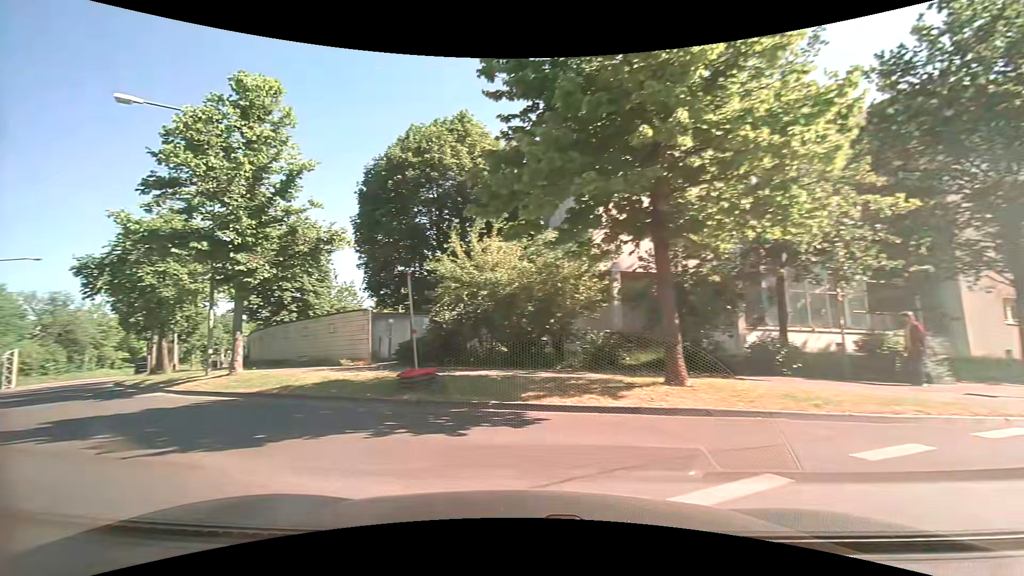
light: Day
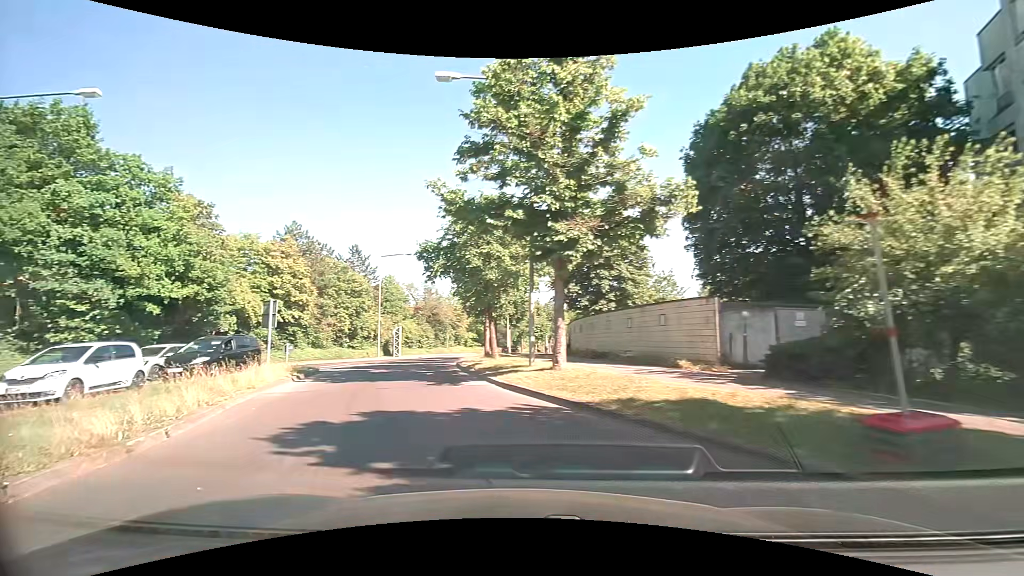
(-1.5, +4.8) m; -35°
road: tertiary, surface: asphalt
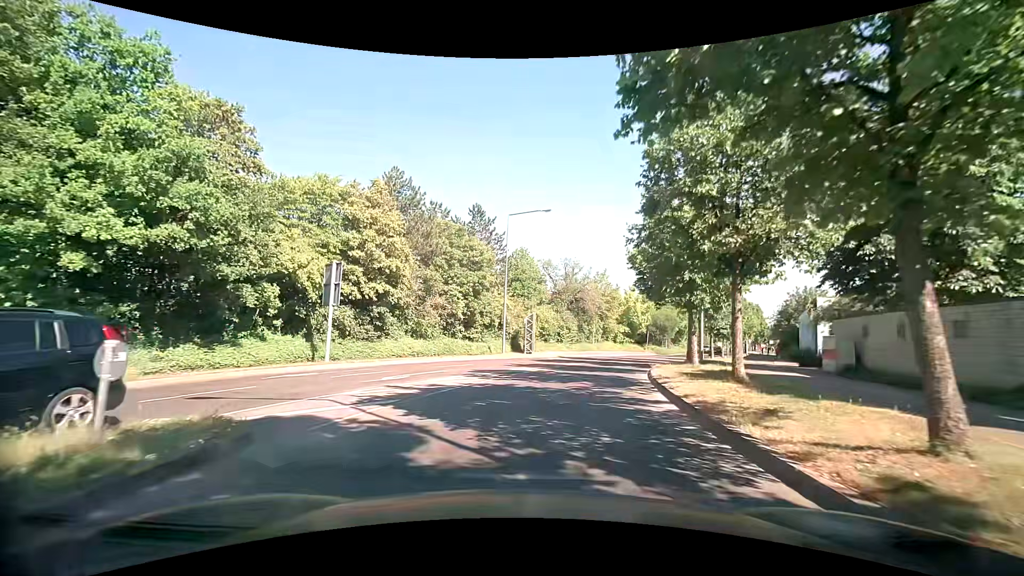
(-3.0, +16.0) m; -14°
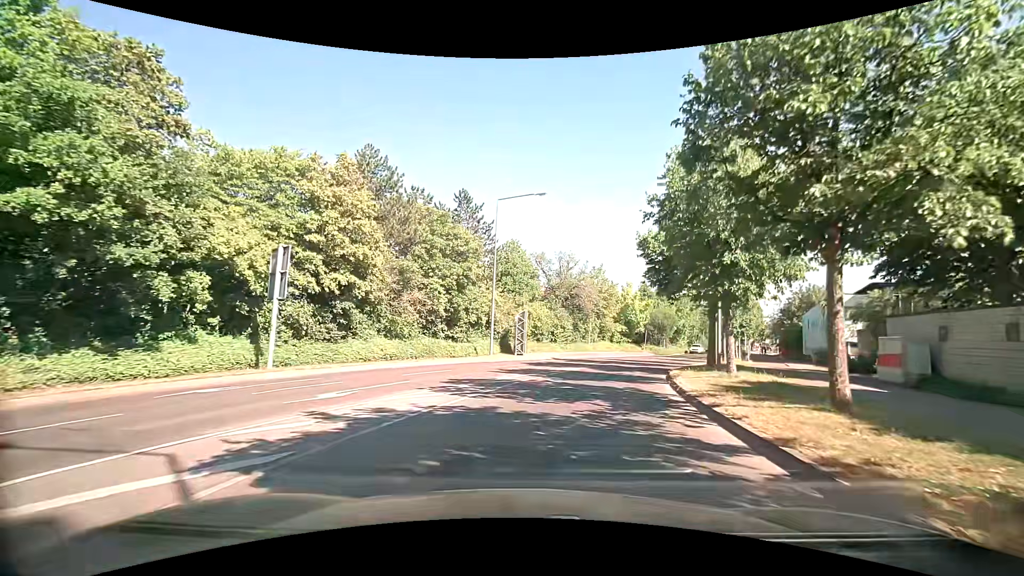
(+0.1, +4.2) m; +1°
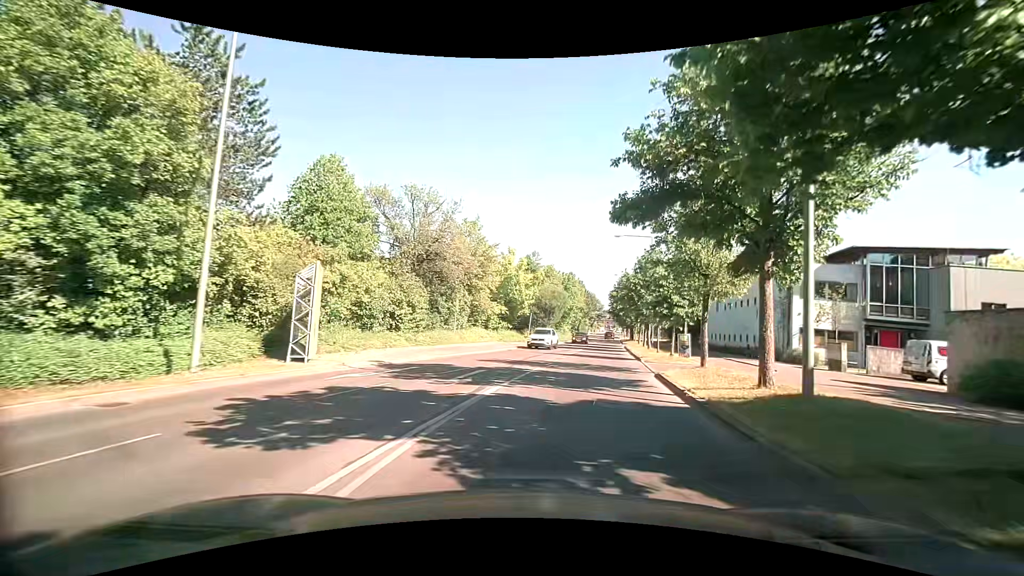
(+2.4, +18.4) m; +16°
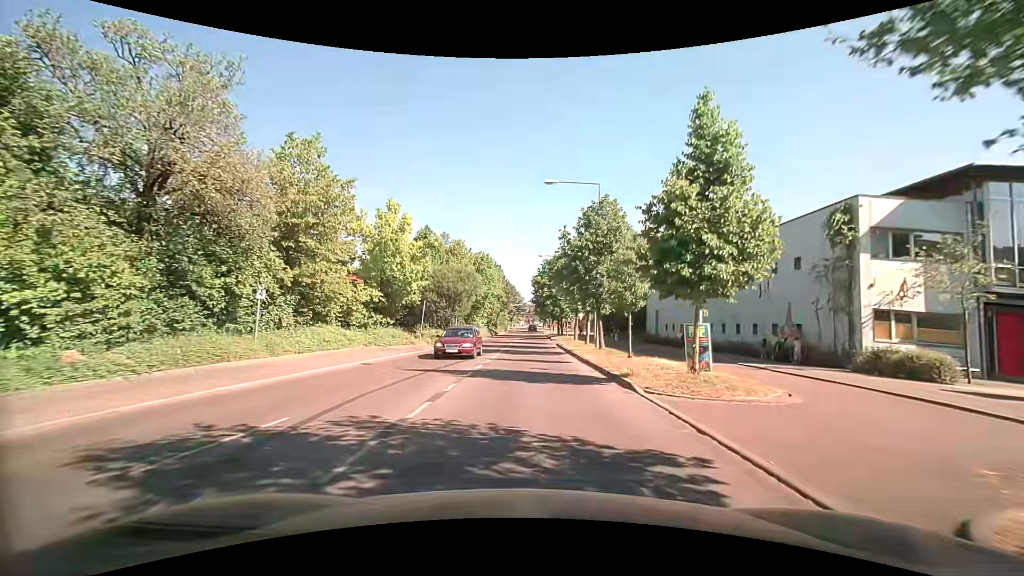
(+1.6, +15.8) m; +9°
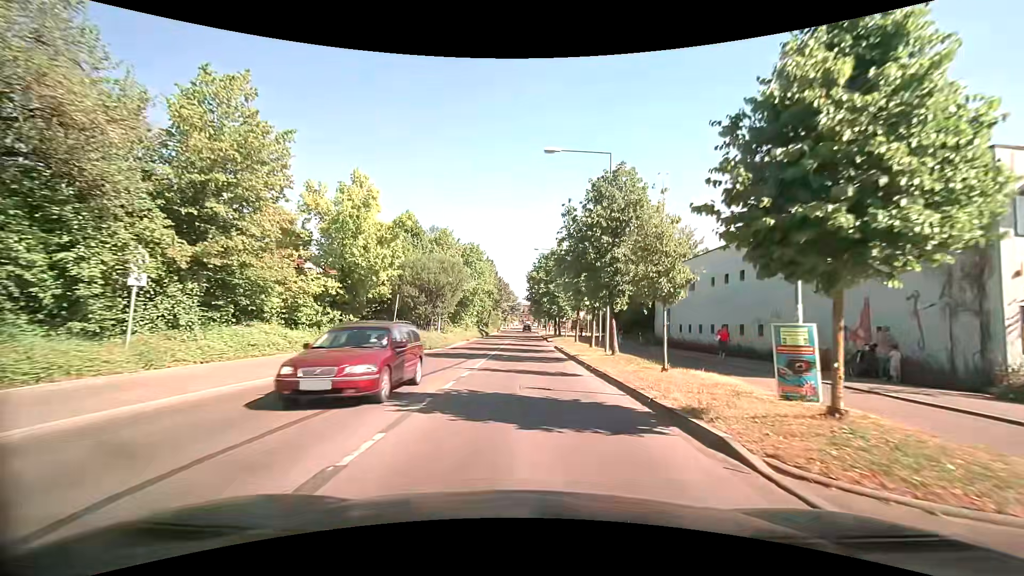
(0.0, +5.7) m; +1°
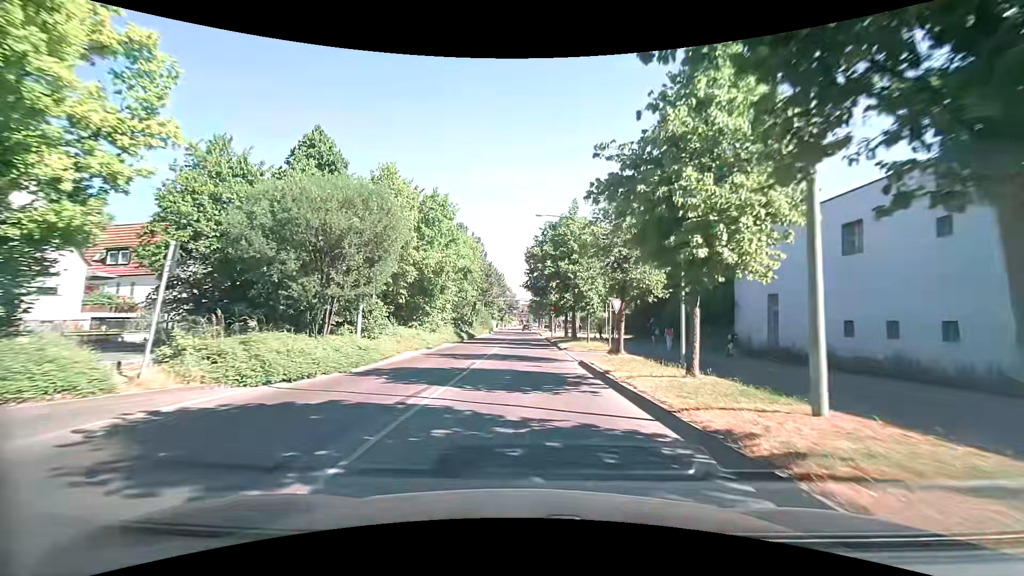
(0.0, +17.7) m; 0°
